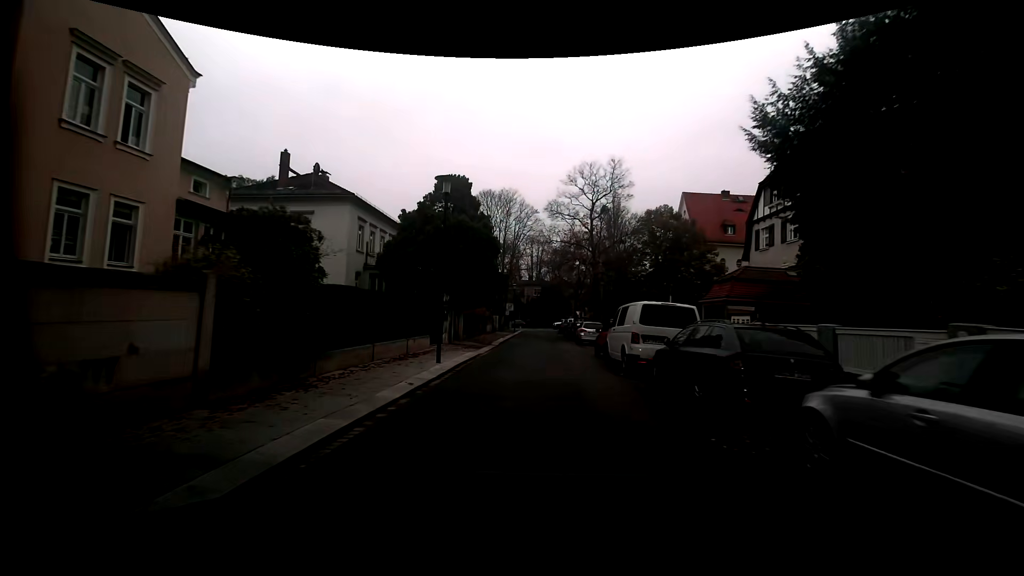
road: residential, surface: asphalt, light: Day
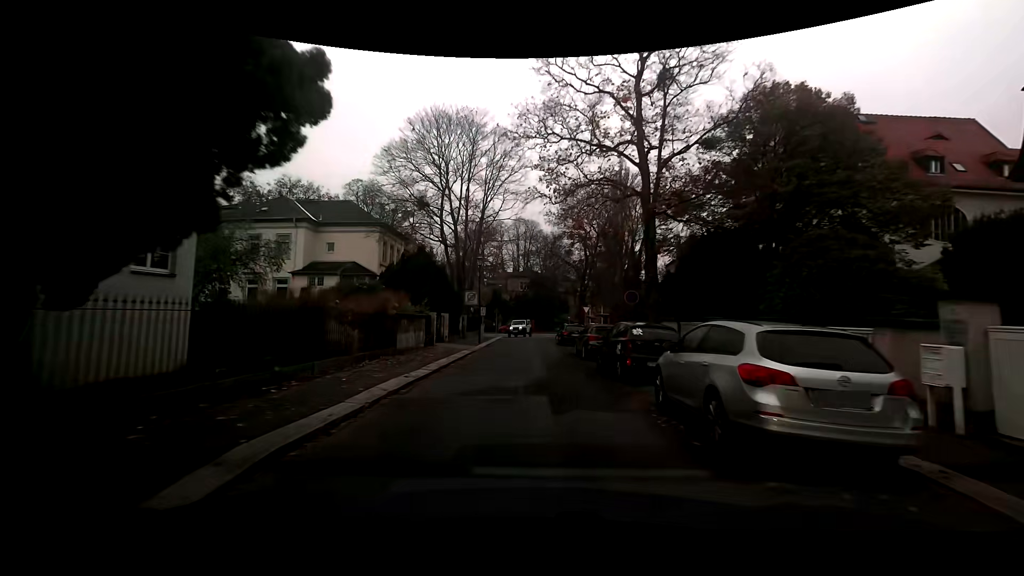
(-0.6, +25.4) m; 0°
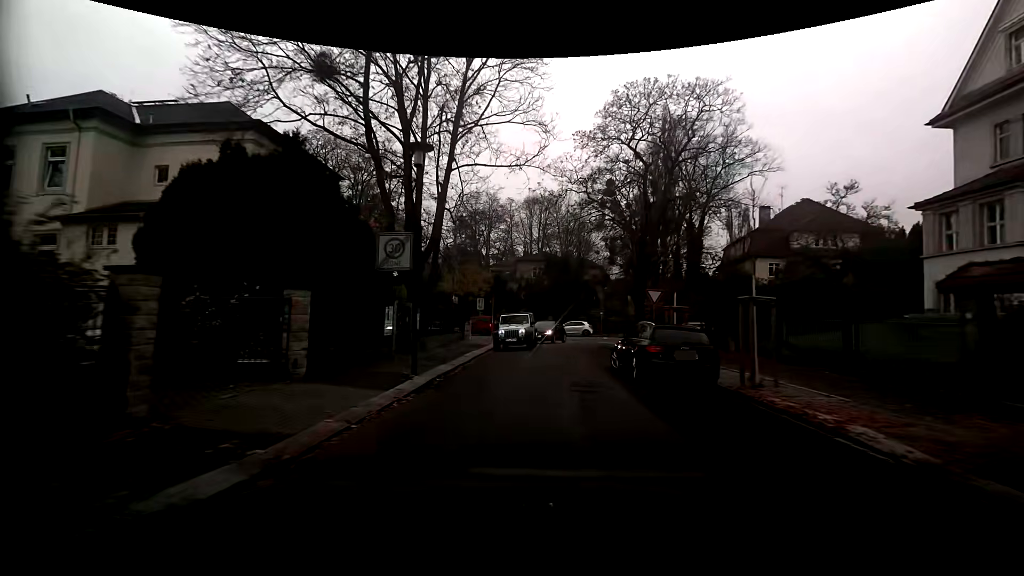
(-0.8, +20.5) m; -3°
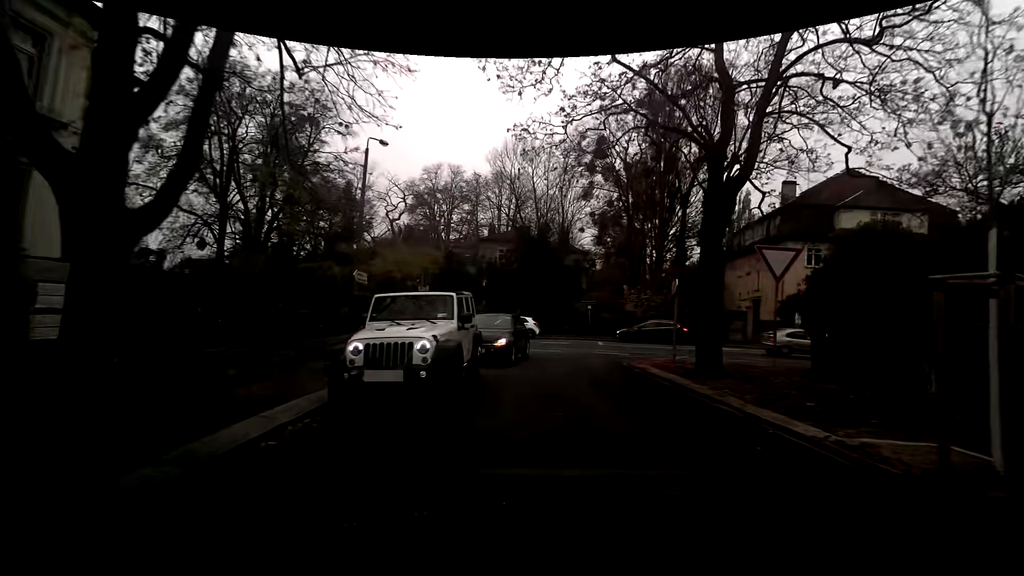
(+0.3, +13.6) m; +6°
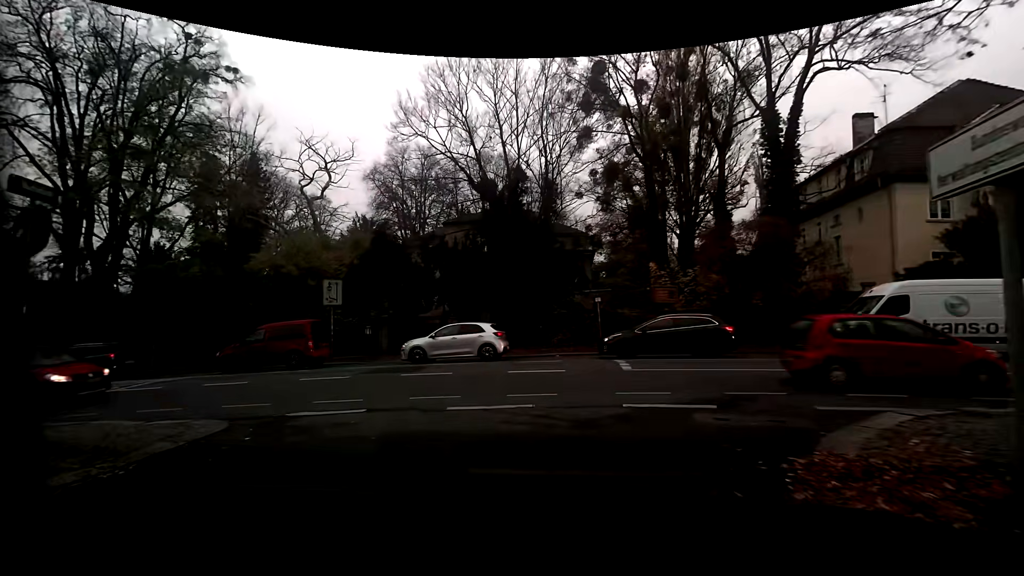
(+0.9, +13.6) m; -1°
